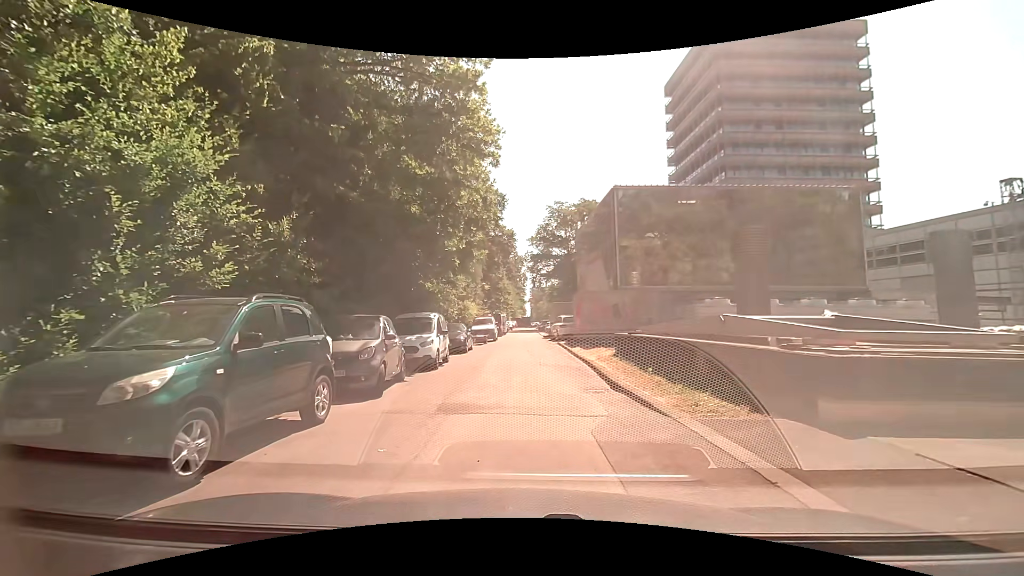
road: residential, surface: asphalt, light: Day
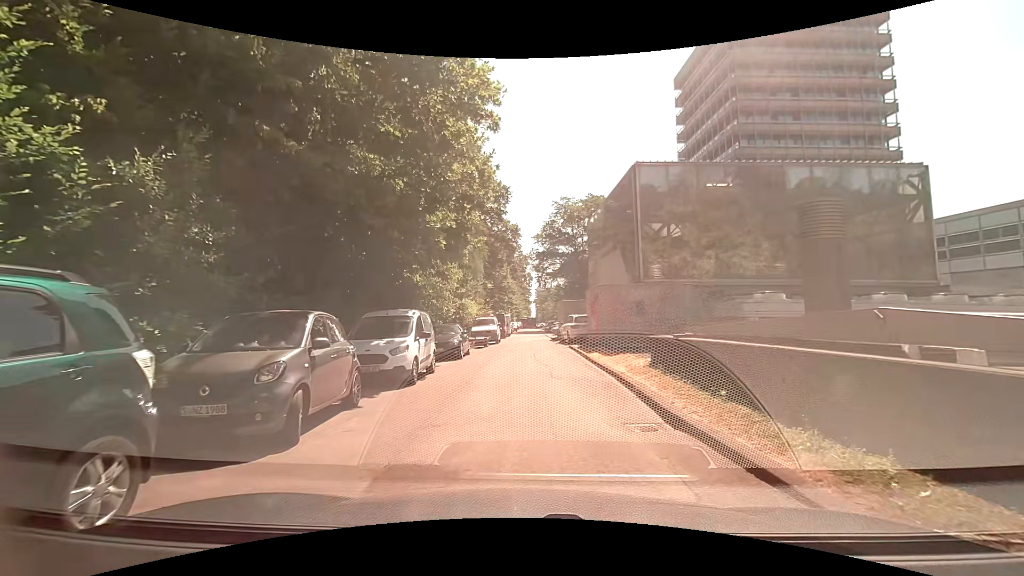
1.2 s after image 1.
(-0.1, +3.8) m; 0°
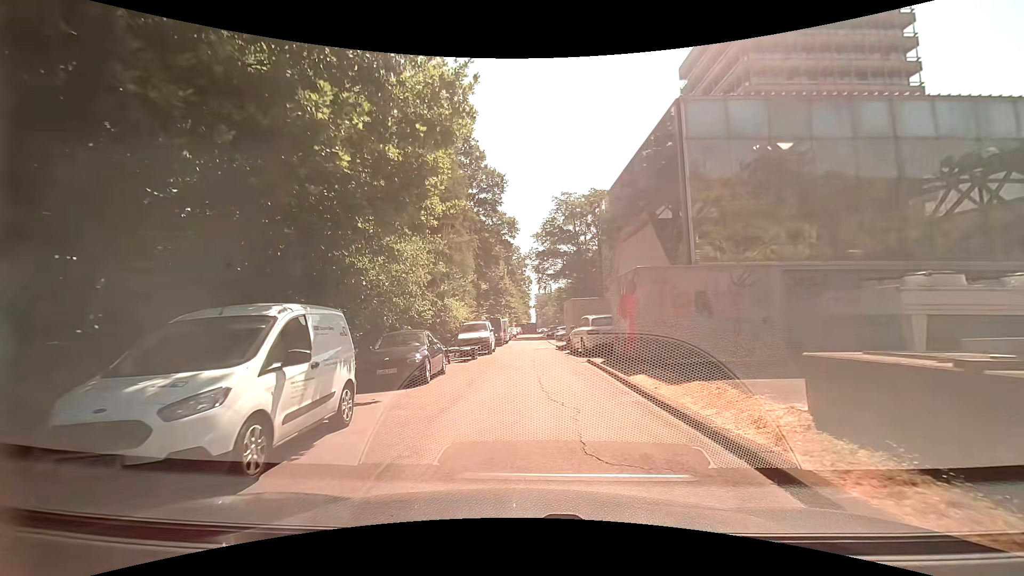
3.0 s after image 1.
(-0.1, +6.6) m; -1°
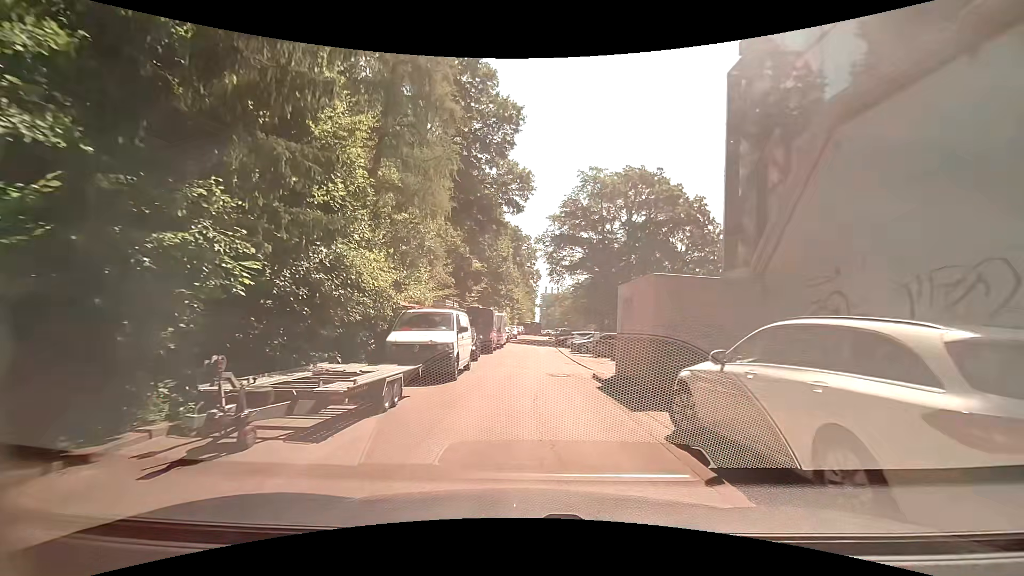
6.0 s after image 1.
(-0.2, +15.0) m; 0°
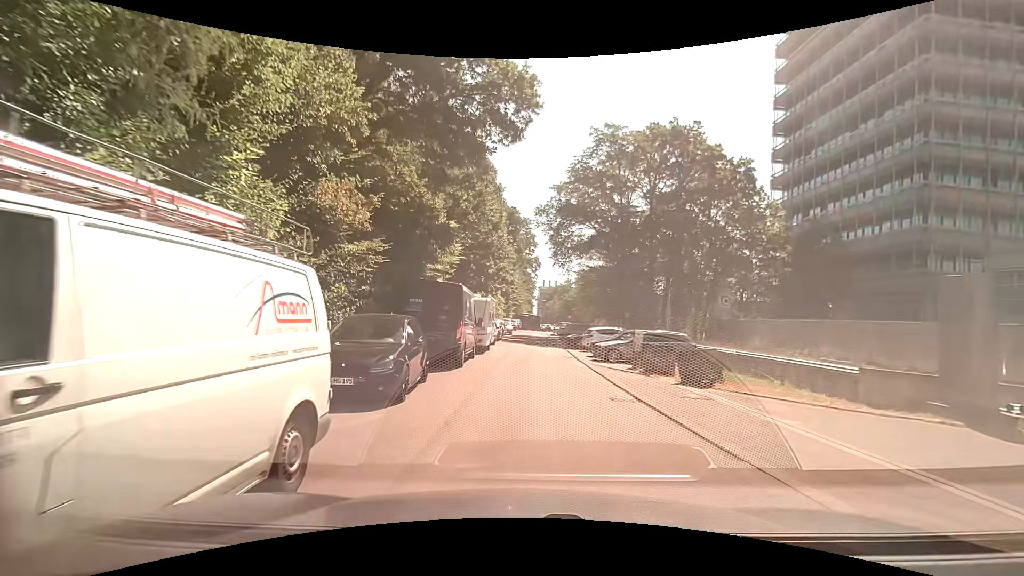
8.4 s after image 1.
(-0.2, +12.4) m; +1°
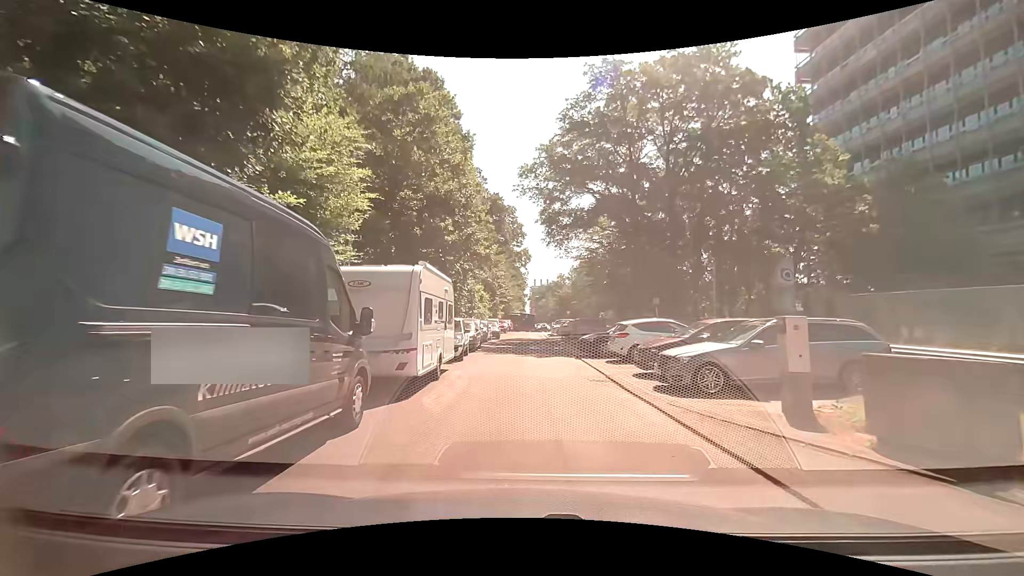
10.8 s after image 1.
(-0.1, +12.4) m; 0°
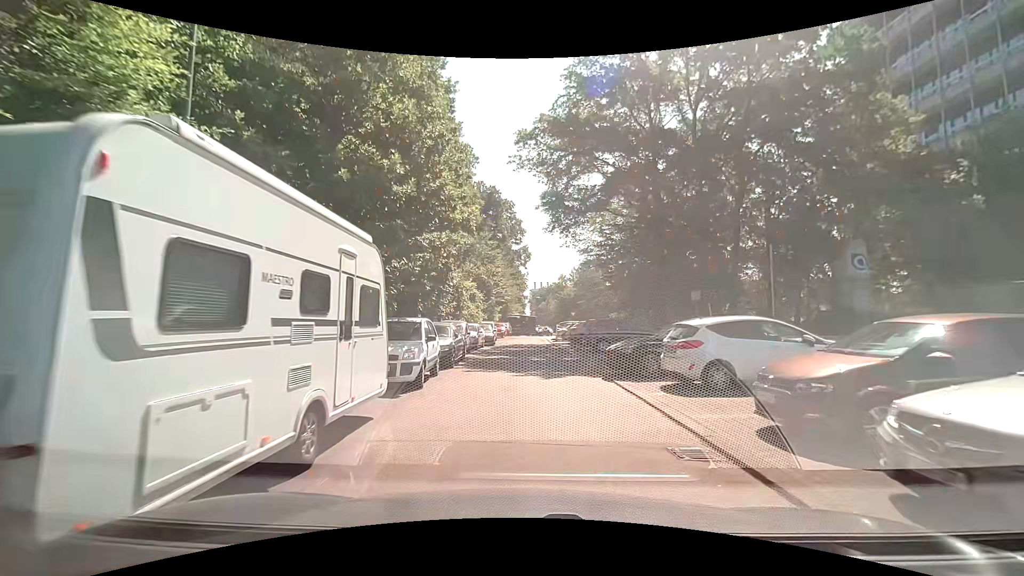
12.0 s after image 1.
(-0.1, +7.2) m; 0°
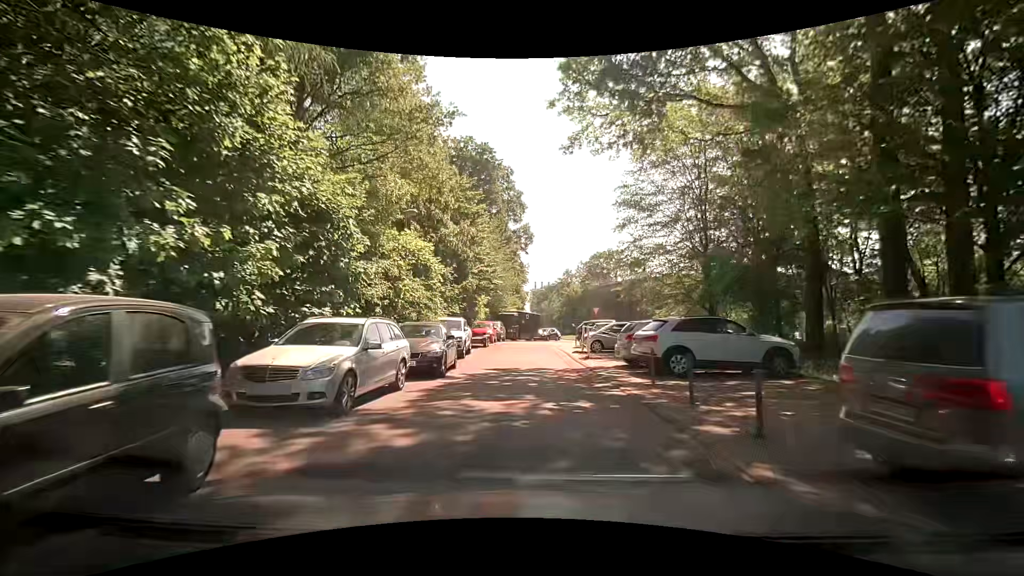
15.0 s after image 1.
(-0.5, +20.3) m; -1°
